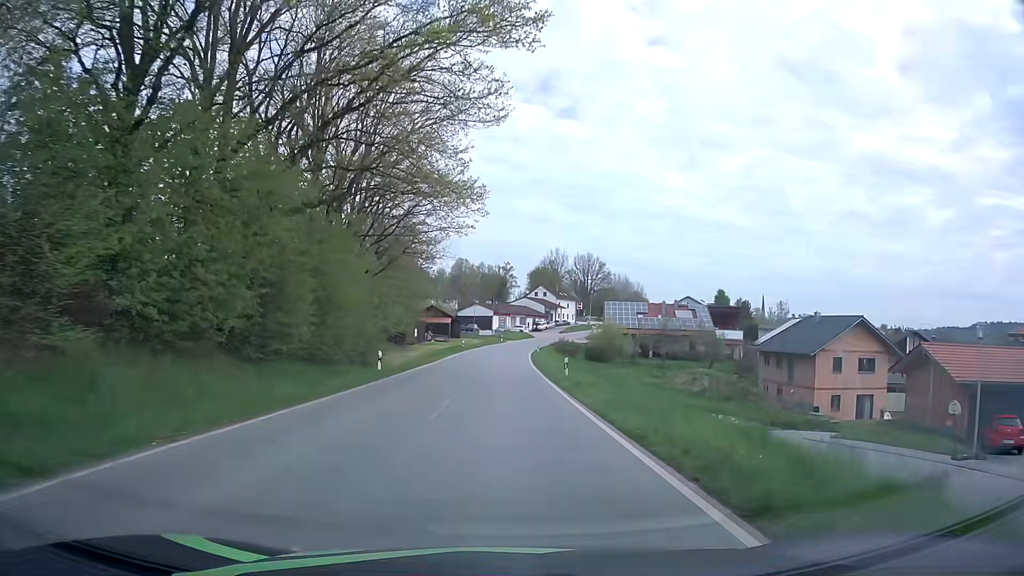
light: Day
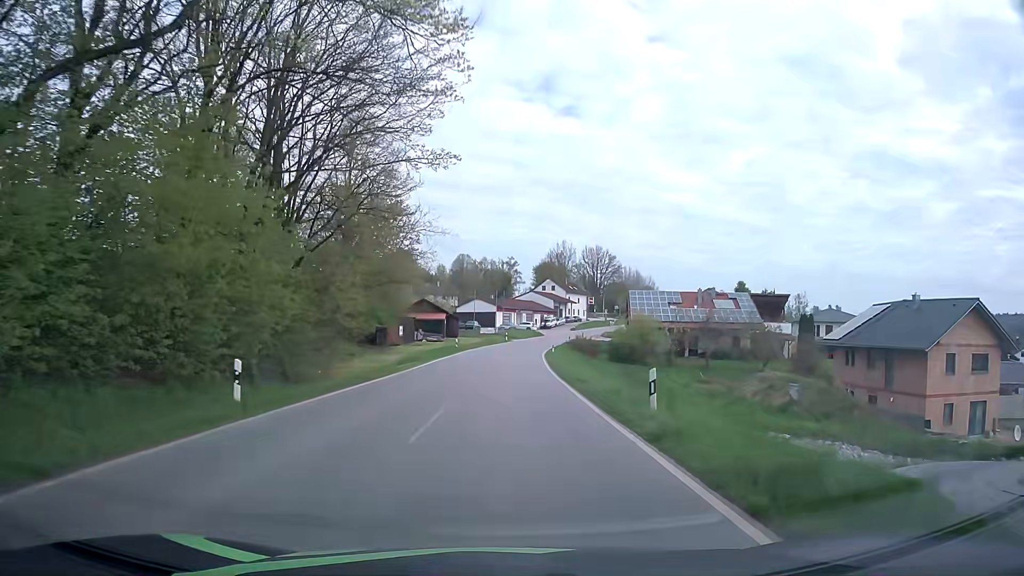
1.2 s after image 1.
(-0.1, +15.4) m; 0°
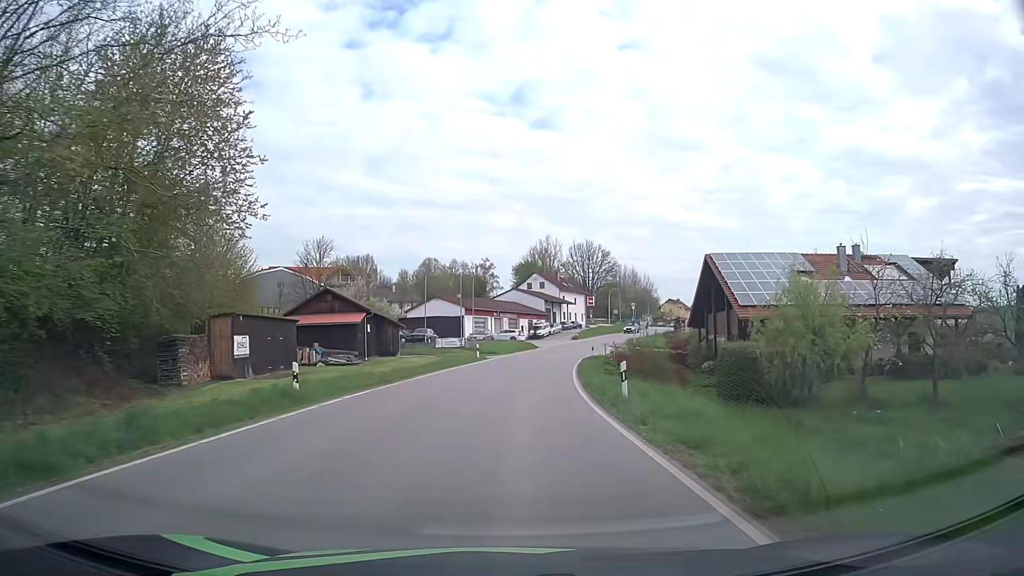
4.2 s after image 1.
(+0.2, +38.1) m; +1°
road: tertiary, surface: asphalt
(0, +10) (0, +20) (+1, +30) (+2, +40) (+4, +50) (+5, +60) (+8, +69) (+10, +79) (+14, +88) (+17, +98) m
